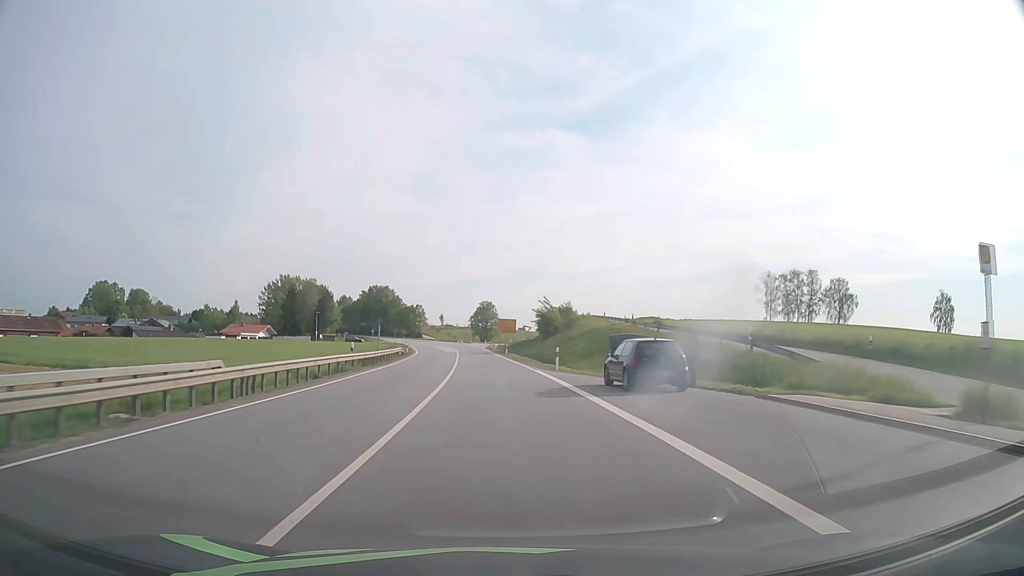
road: primary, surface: asphalt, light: Day
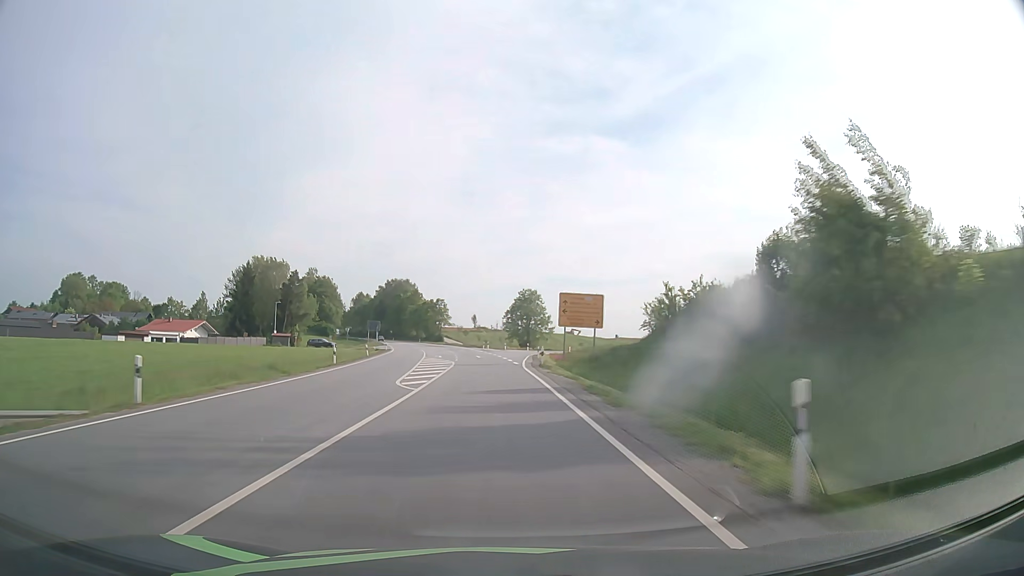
(-2.1, +61.5) m; -3°
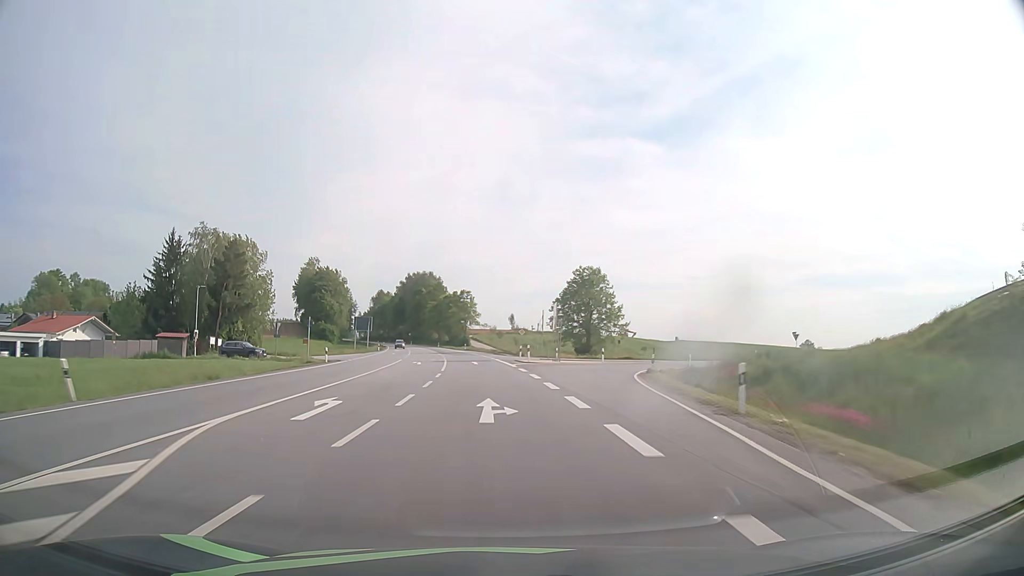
(-1.2, +46.3) m; -3°
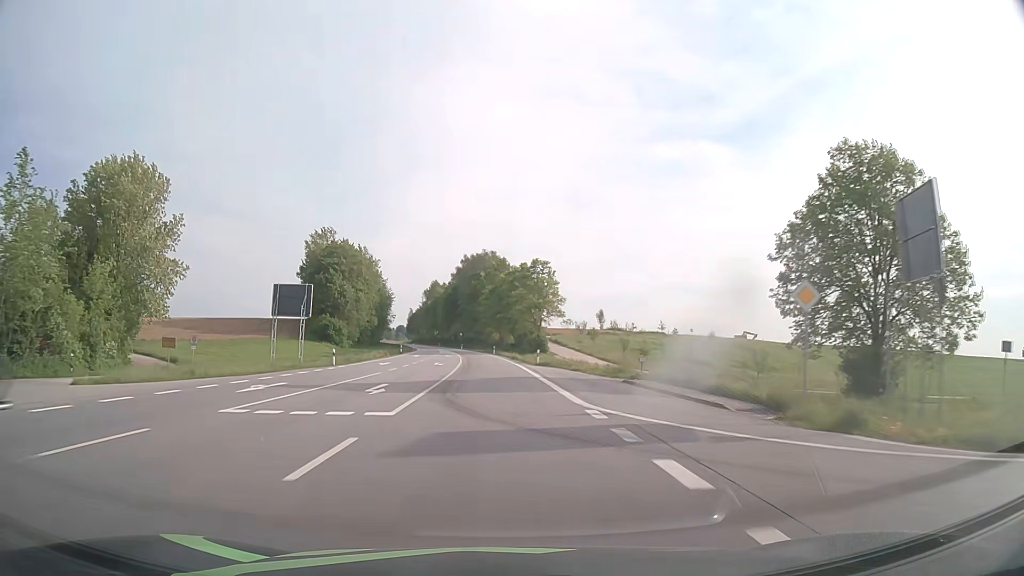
(-3.4, +61.7) m; -6°
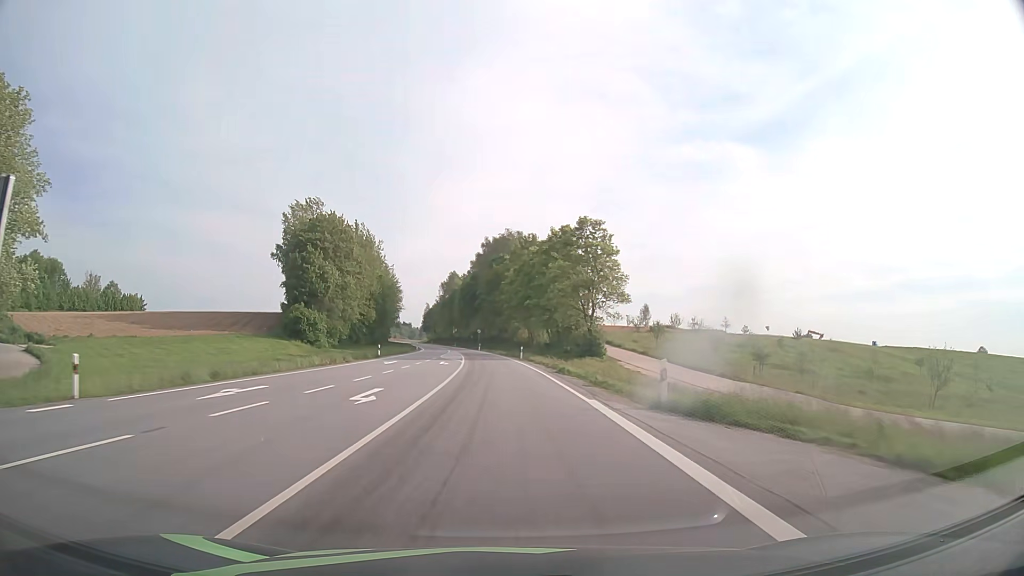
(-0.6, +31.0) m; -2°
(0, +10) (0, +20) (-1, +30) (-1, +40) (-2, +50) (-2, +60) (-3, +70) (-4, +80) (-5, +90) (-6, +100) m
